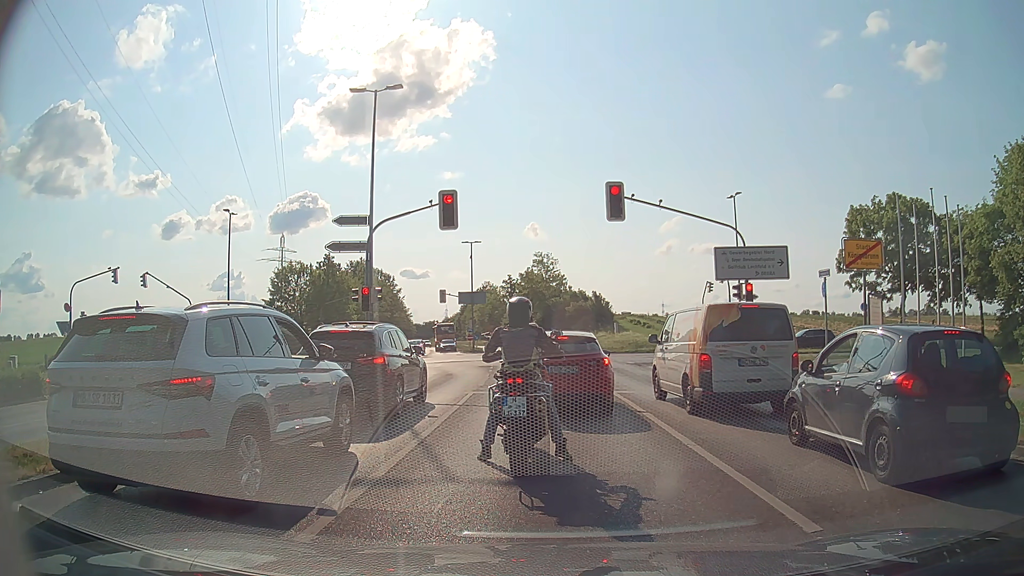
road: tertiary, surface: asphalt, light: Day
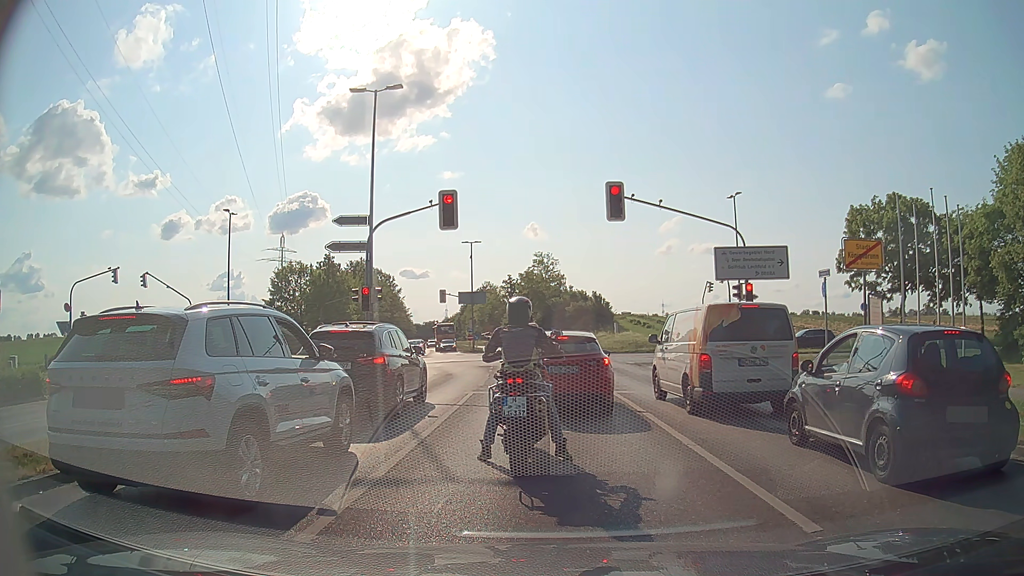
(0.0, 0.0) m; 0°
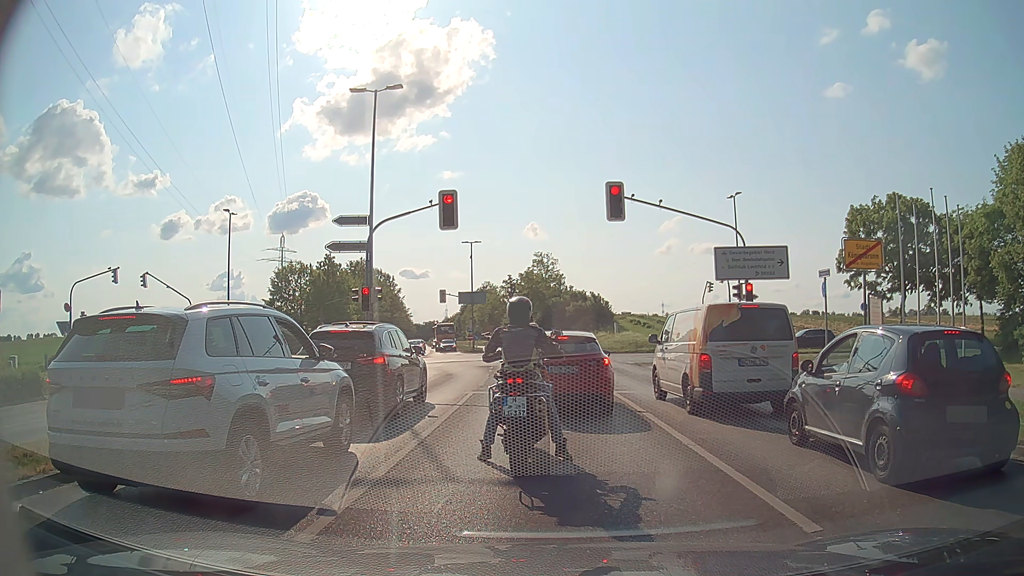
(0.0, 0.0) m; 0°
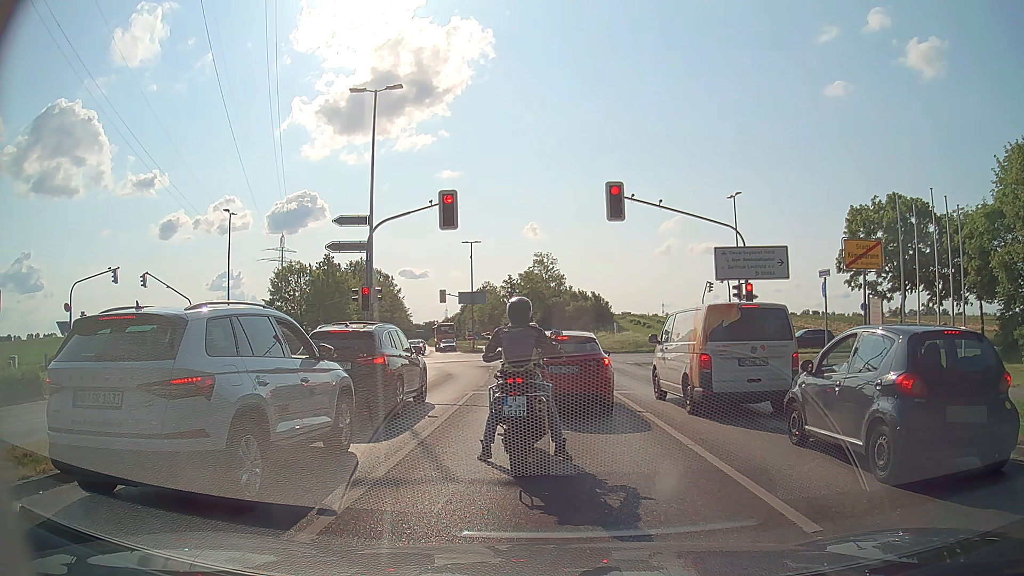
(0.0, 0.0) m; 0°
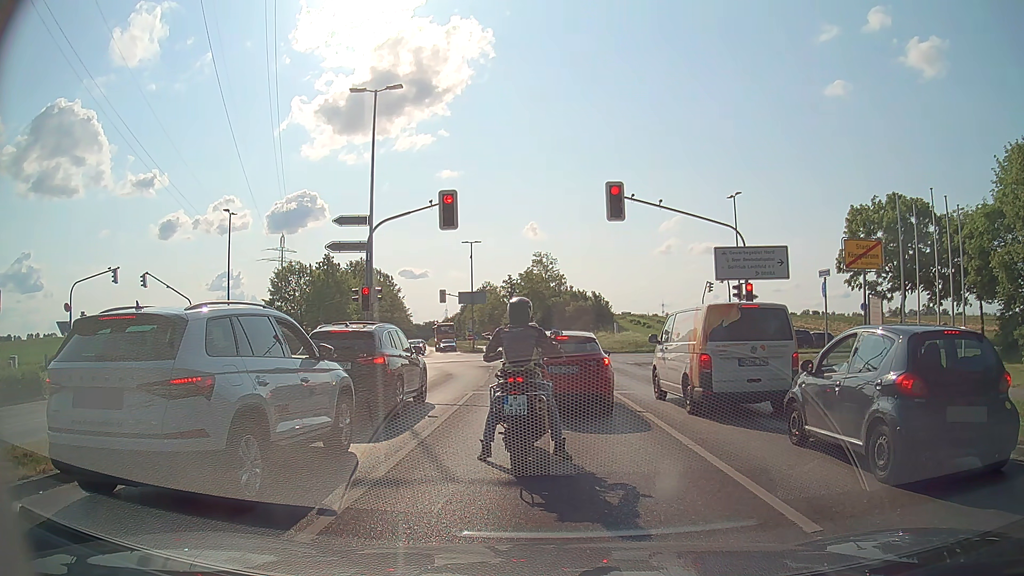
(0.0, 0.0) m; 0°
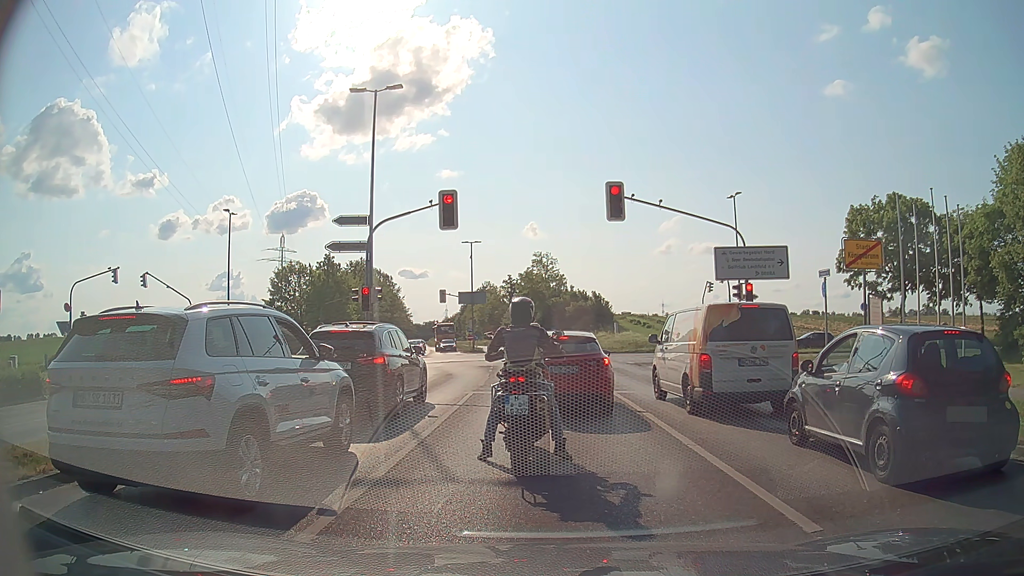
(0.0, 0.0) m; 0°
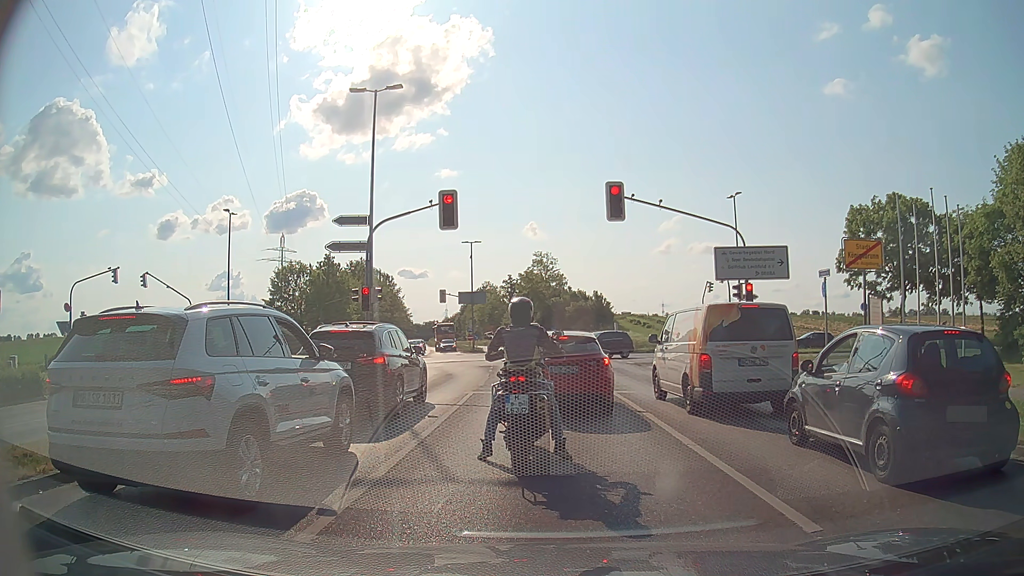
(0.0, 0.0) m; 0°
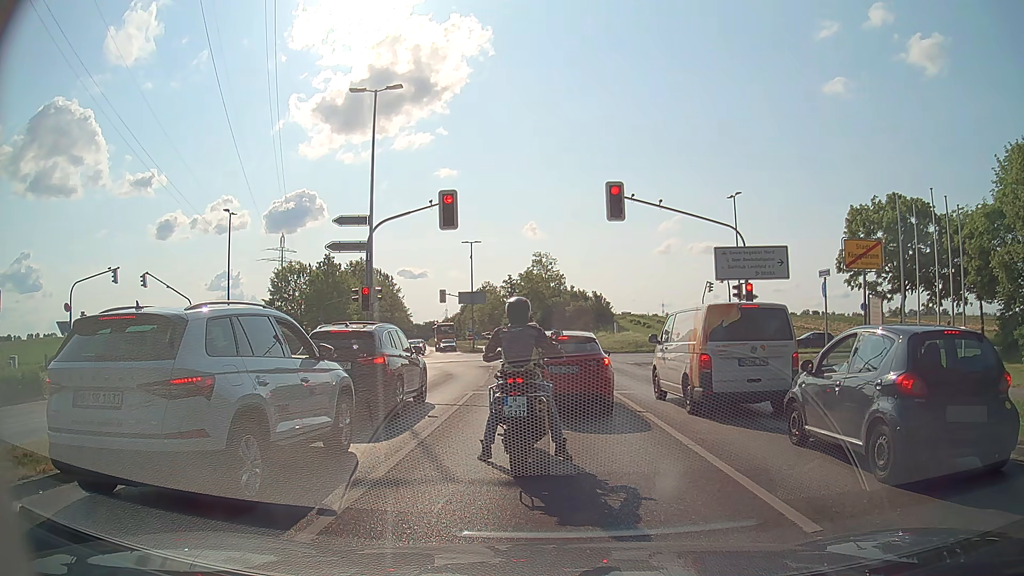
(0.0, 0.0) m; 0°
